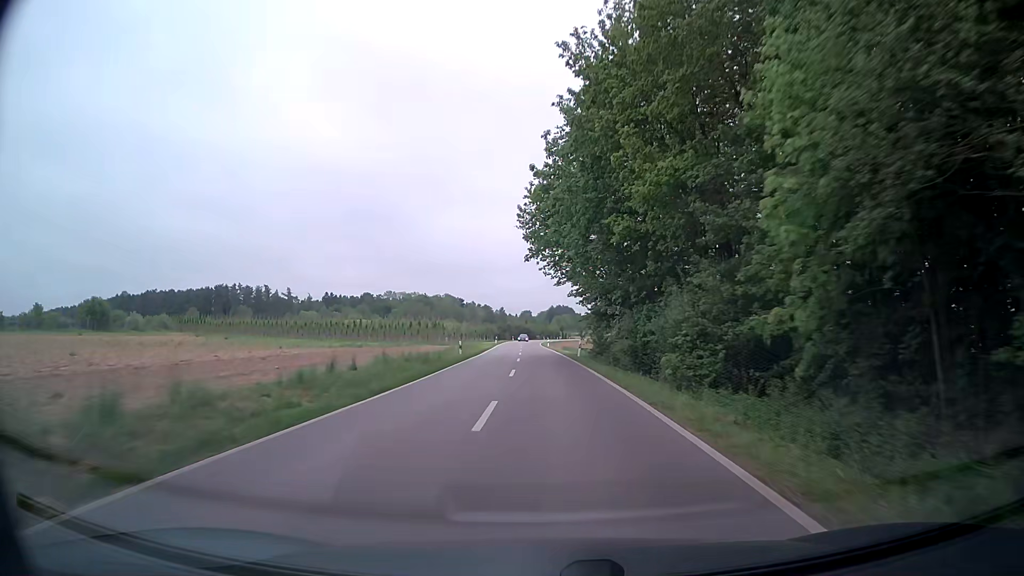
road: unclassified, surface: asphalt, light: Day
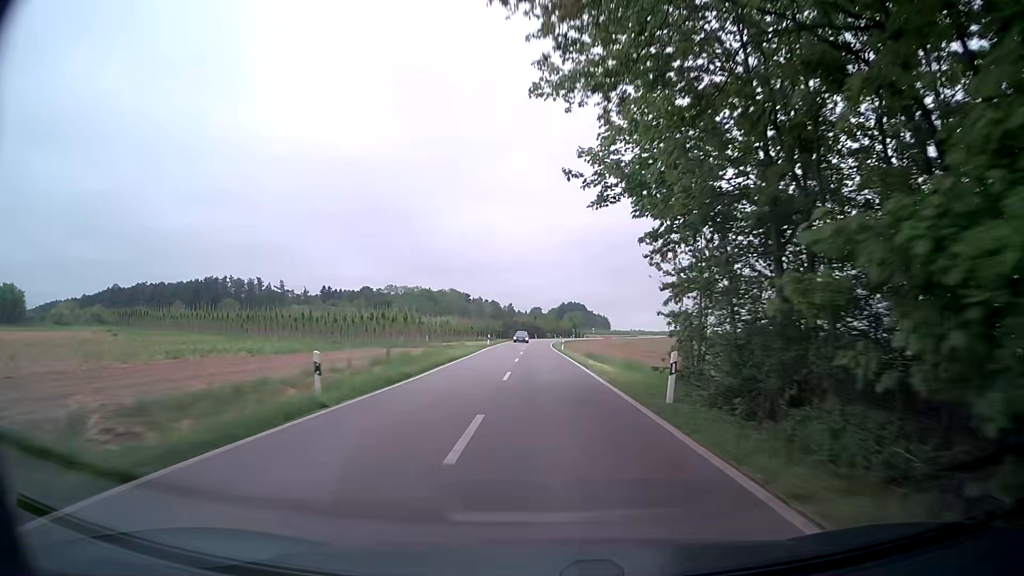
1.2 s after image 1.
(-0.3, +26.6) m; -1°
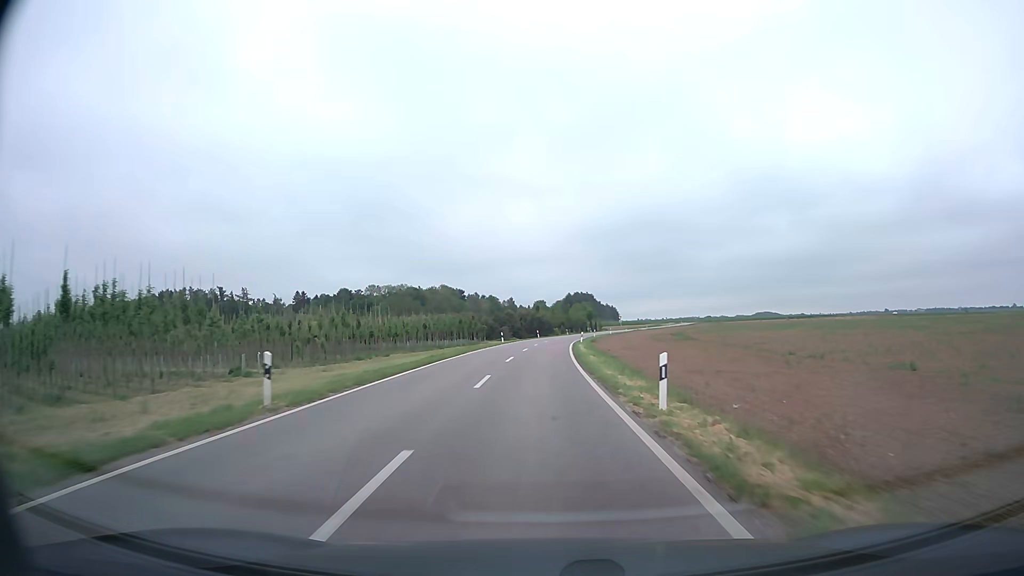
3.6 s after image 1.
(0.0, +51.5) m; 0°
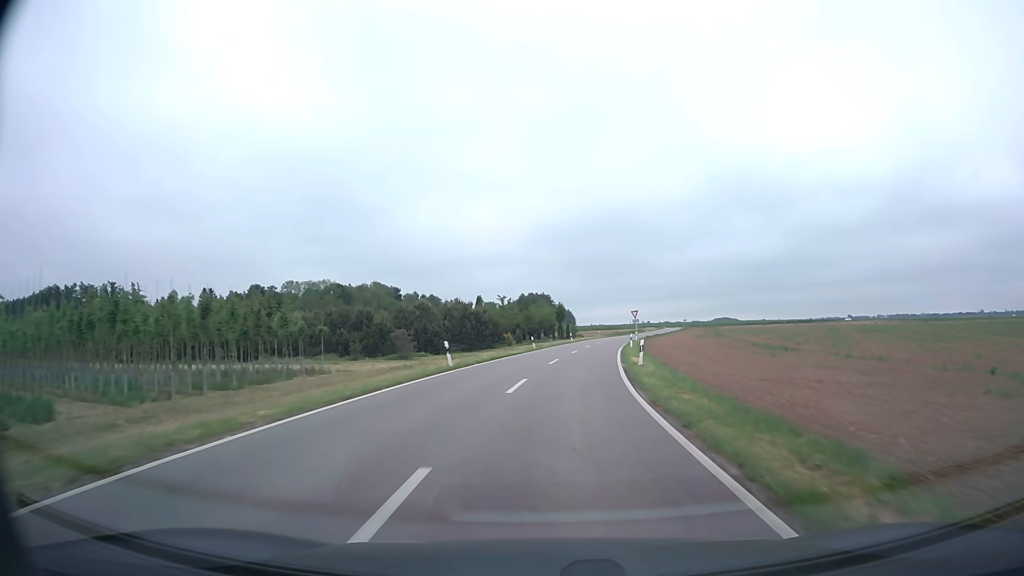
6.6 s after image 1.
(+0.5, +61.2) m; +4°
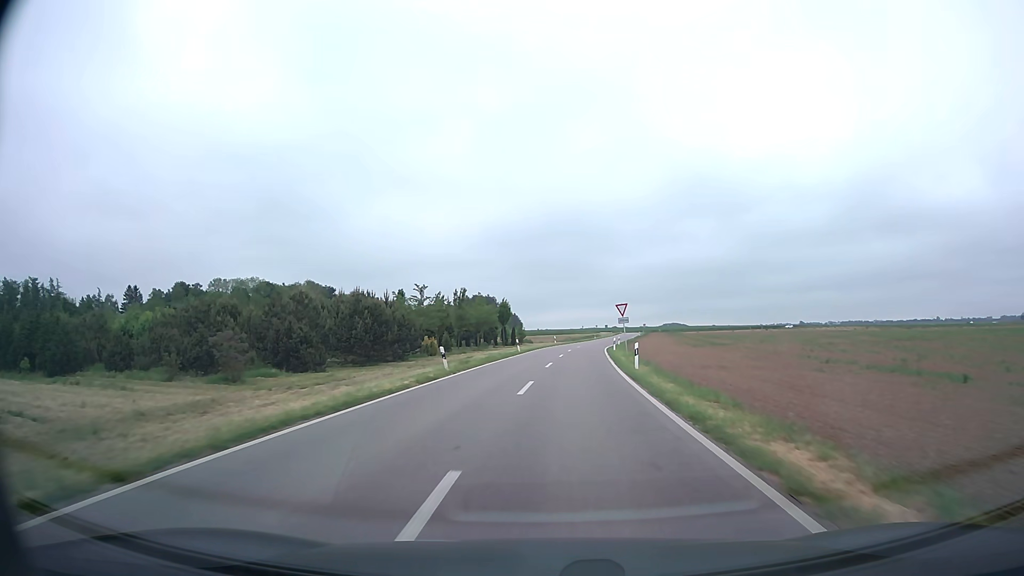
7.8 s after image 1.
(+0.8, +24.2) m; +4°
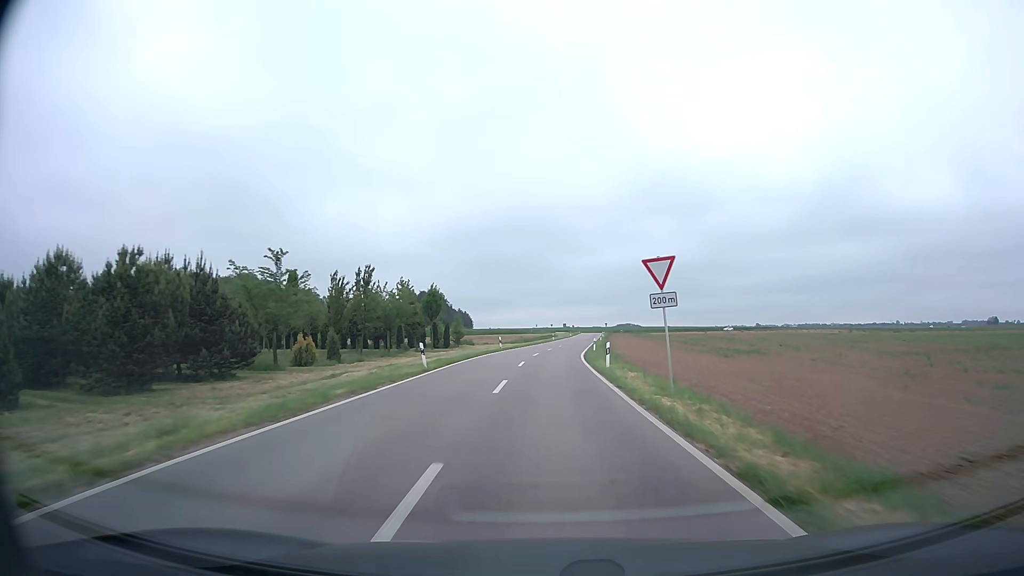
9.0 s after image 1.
(+0.9, +24.0) m; +4°
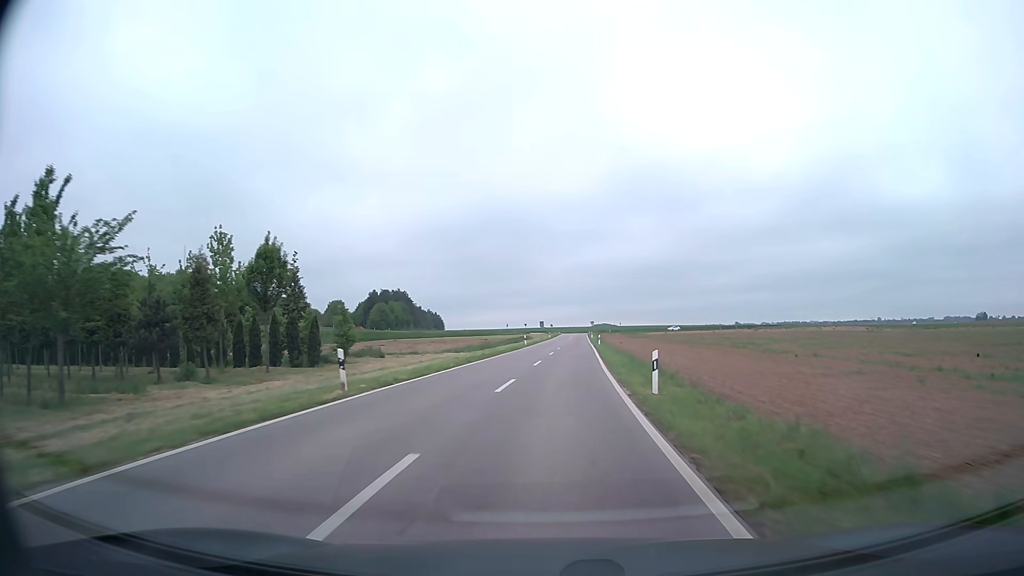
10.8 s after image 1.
(+0.9, +35.8) m; +2°
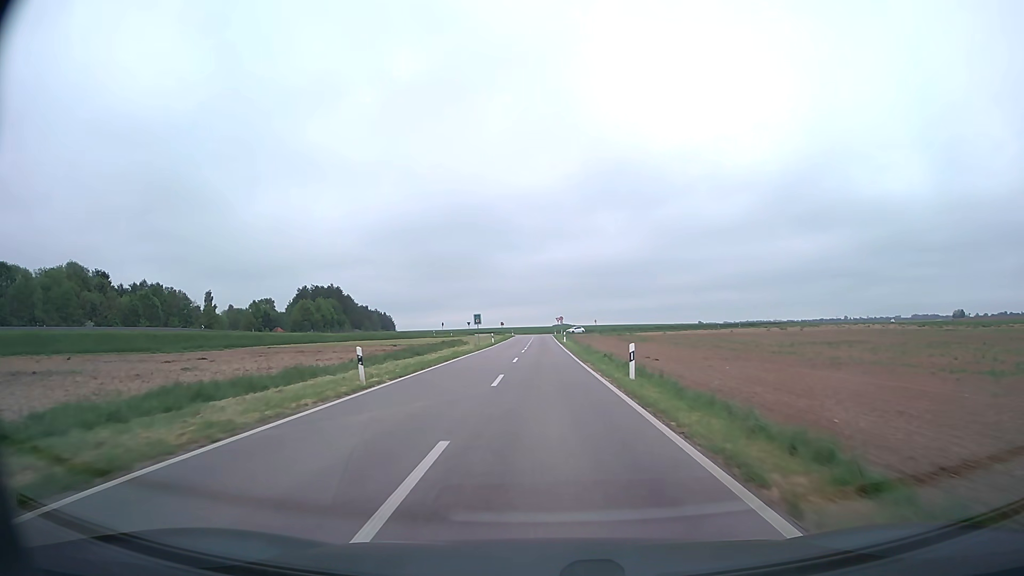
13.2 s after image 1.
(+1.9, +47.4) m; +4°
(0, +10) (0, +20) (0, +30) (0, +40) (0, +50) (0, +60) (0, +70) (0, +80) (0, +90) (-1, +100) m
